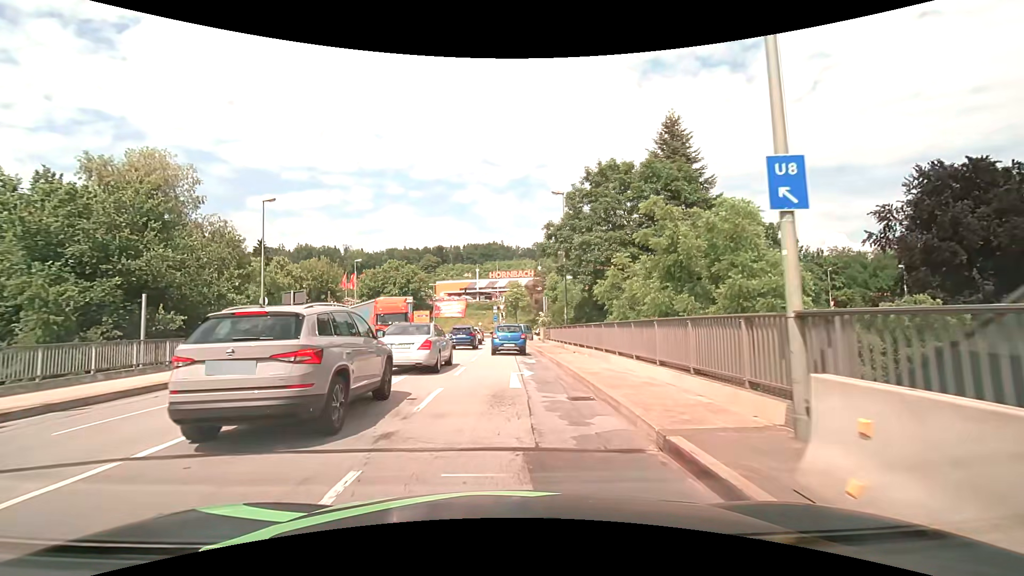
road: primary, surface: asphalt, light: Day
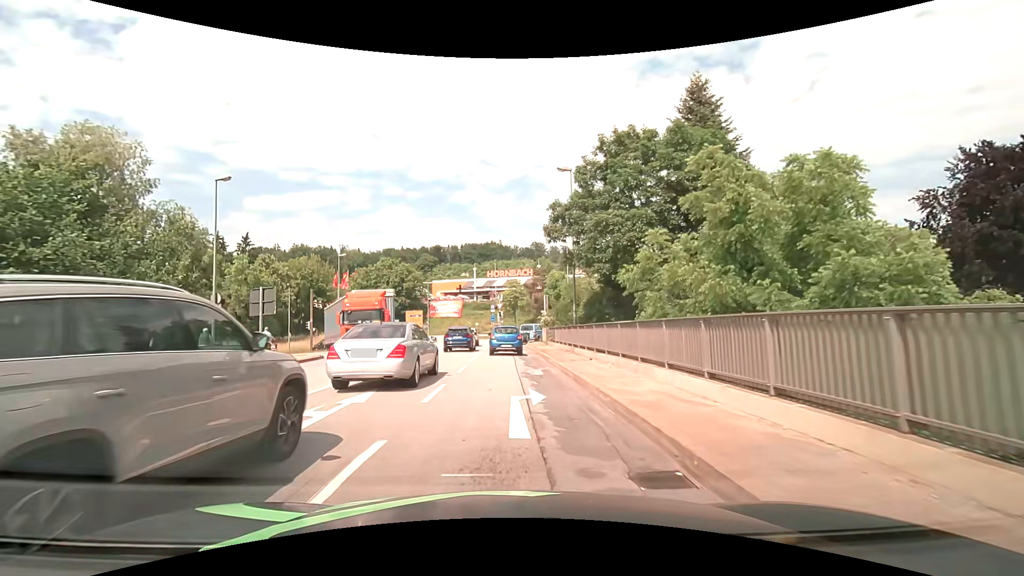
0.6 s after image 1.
(0.0, +5.0) m; 0°
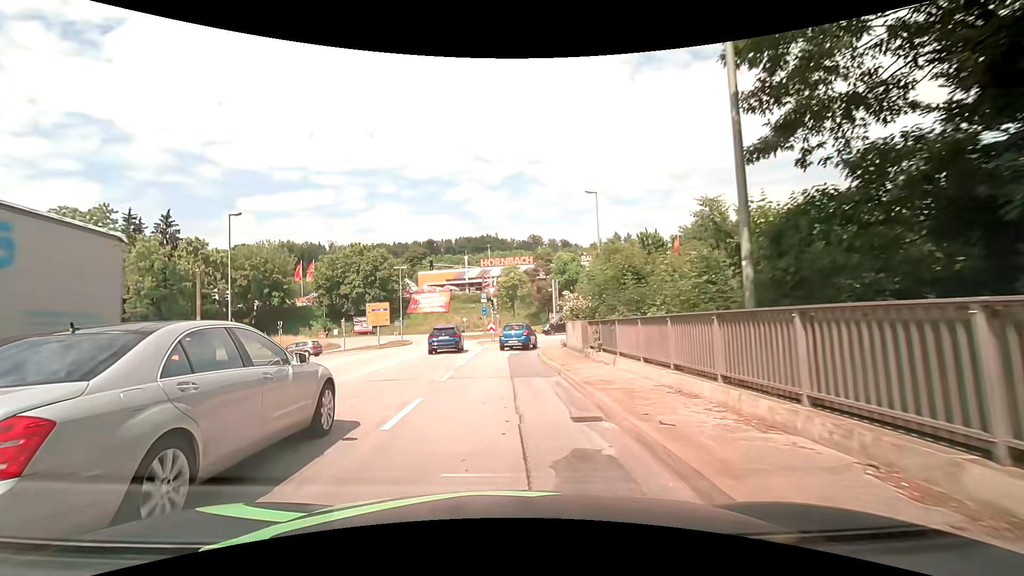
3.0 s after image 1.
(+0.1, +20.1) m; -1°
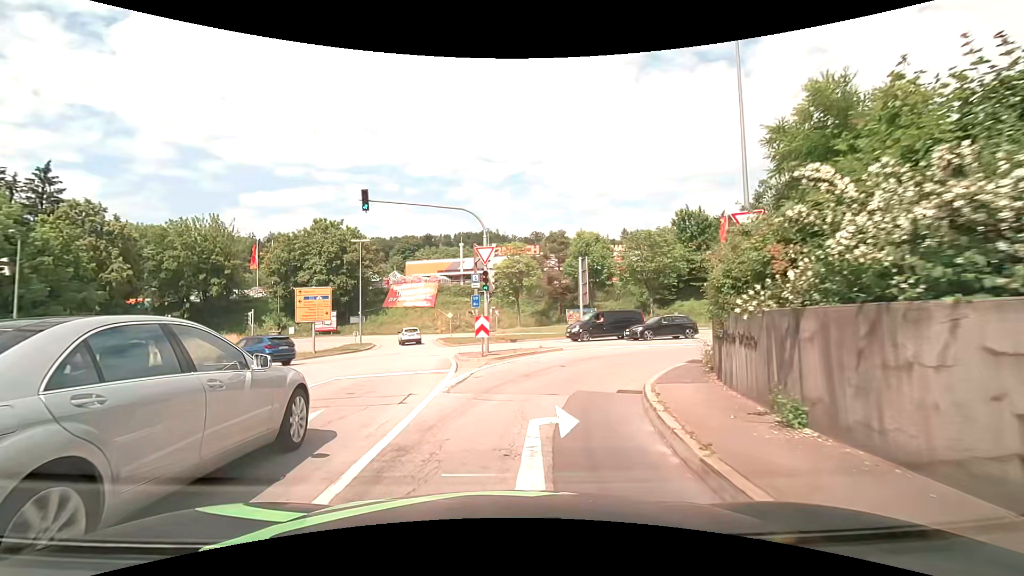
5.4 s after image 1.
(-0.1, +19.7) m; +1°
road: primary_link
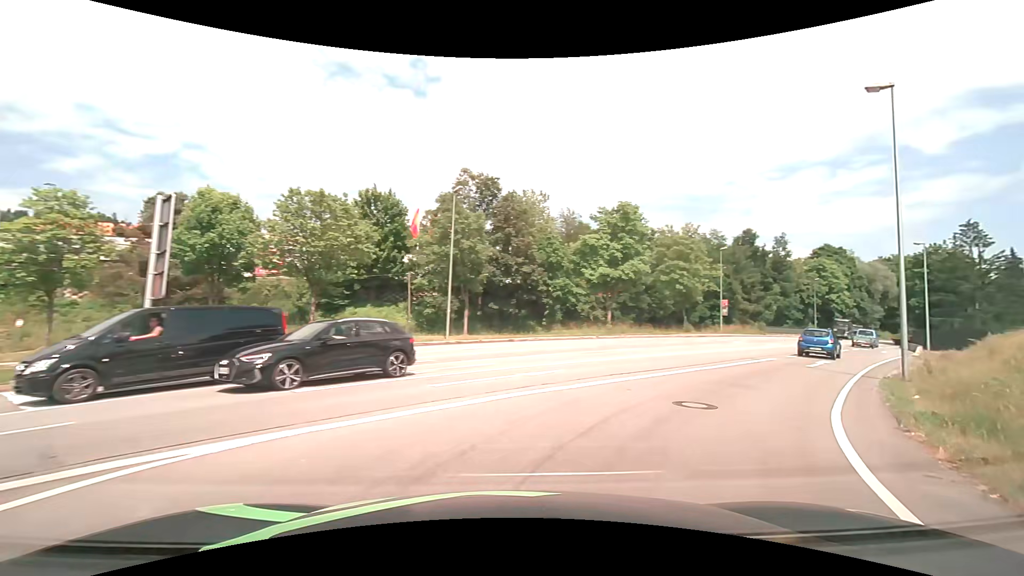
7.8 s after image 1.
(+4.3, +18.2) m; +36°
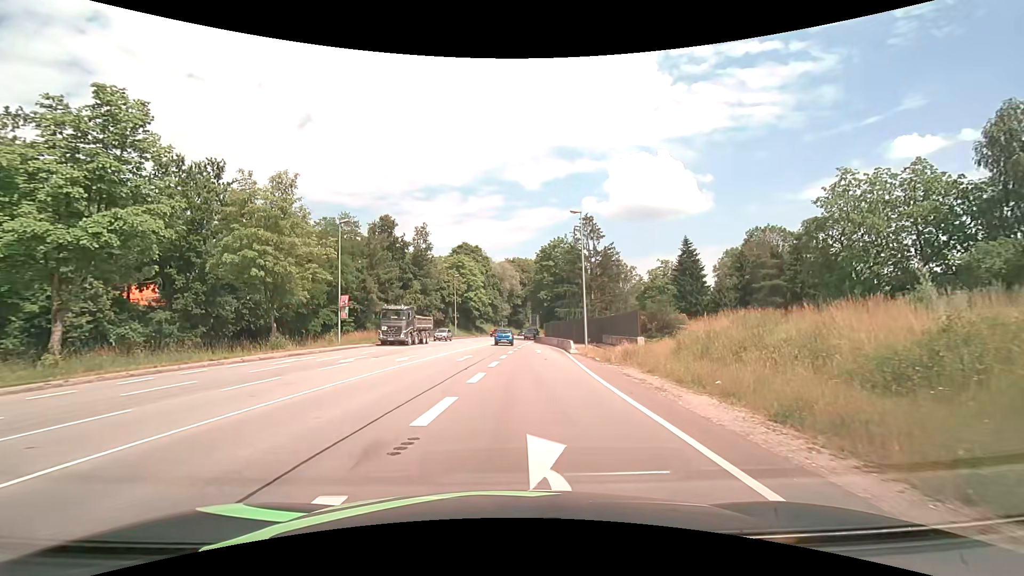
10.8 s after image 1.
(+10.1, +19.4) m; +39°
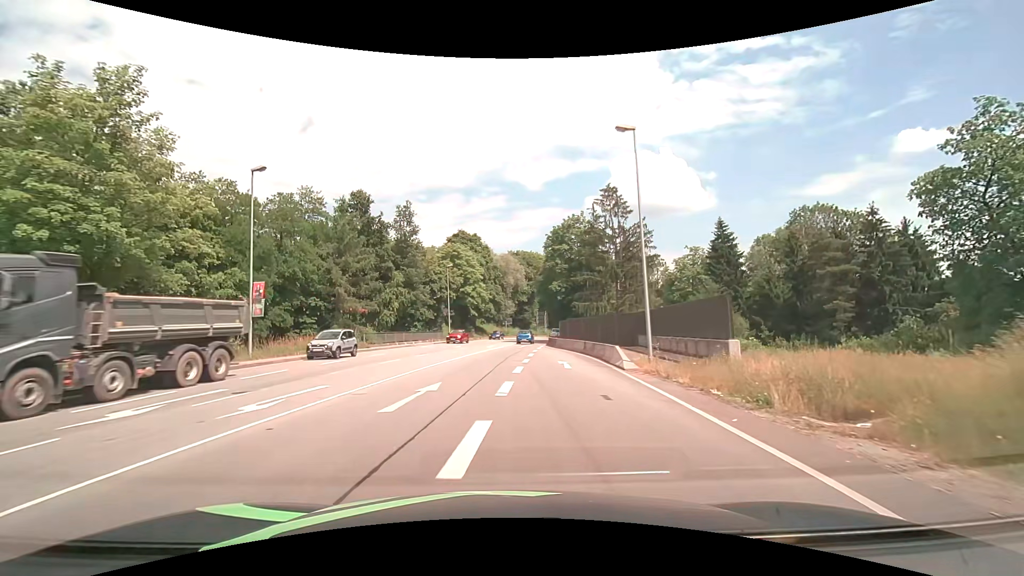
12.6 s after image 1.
(-0.1, +14.7) m; -1°
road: primary
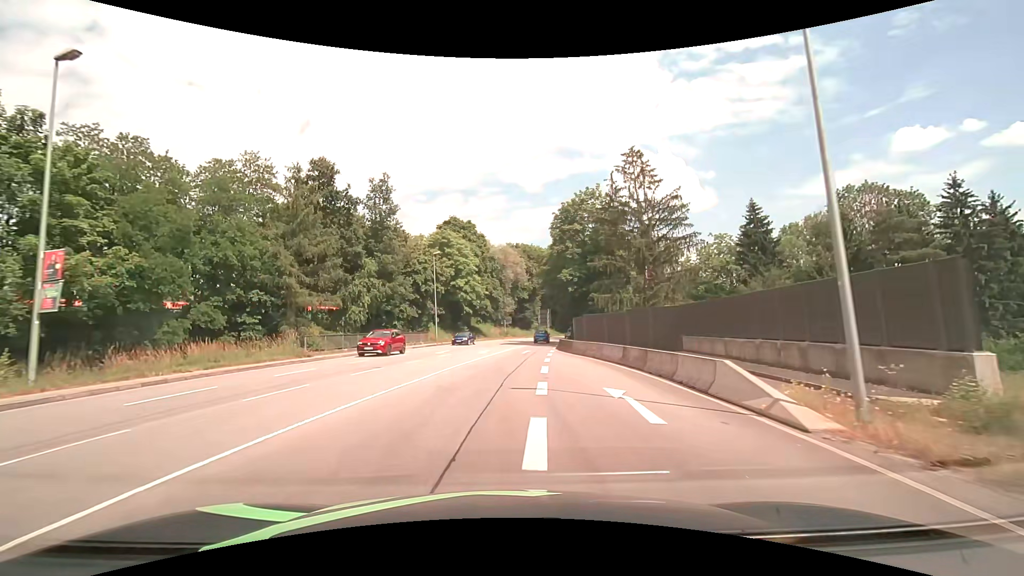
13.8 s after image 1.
(0.0, +11.9) m; 0°
